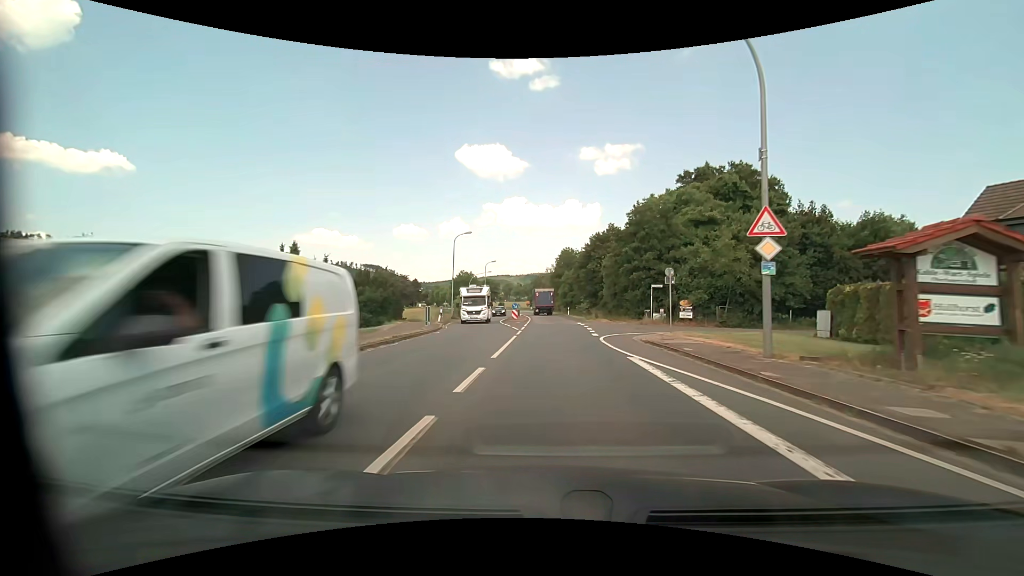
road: primary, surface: asphalt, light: Day
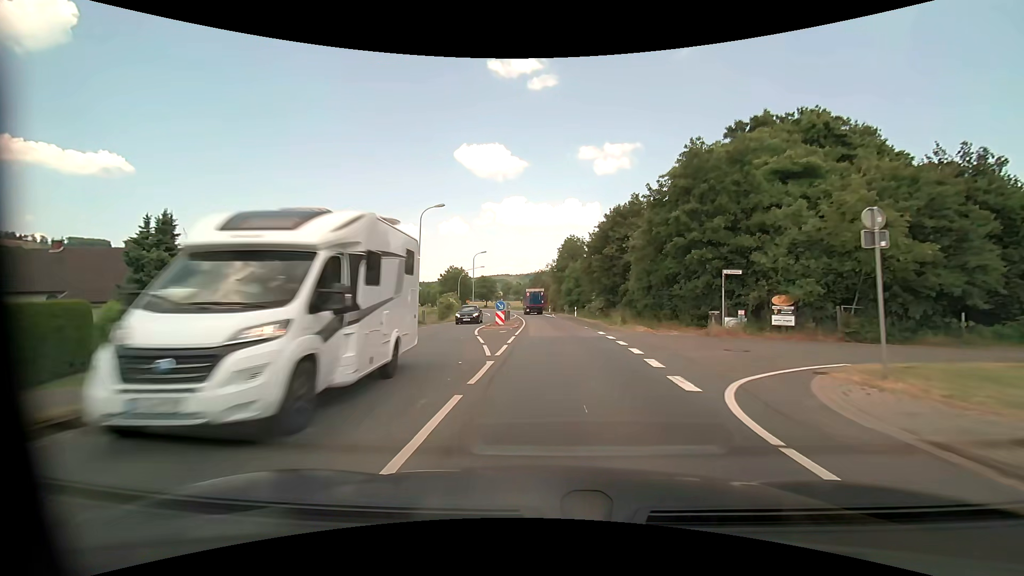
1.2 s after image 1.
(0.0, +14.7) m; 0°
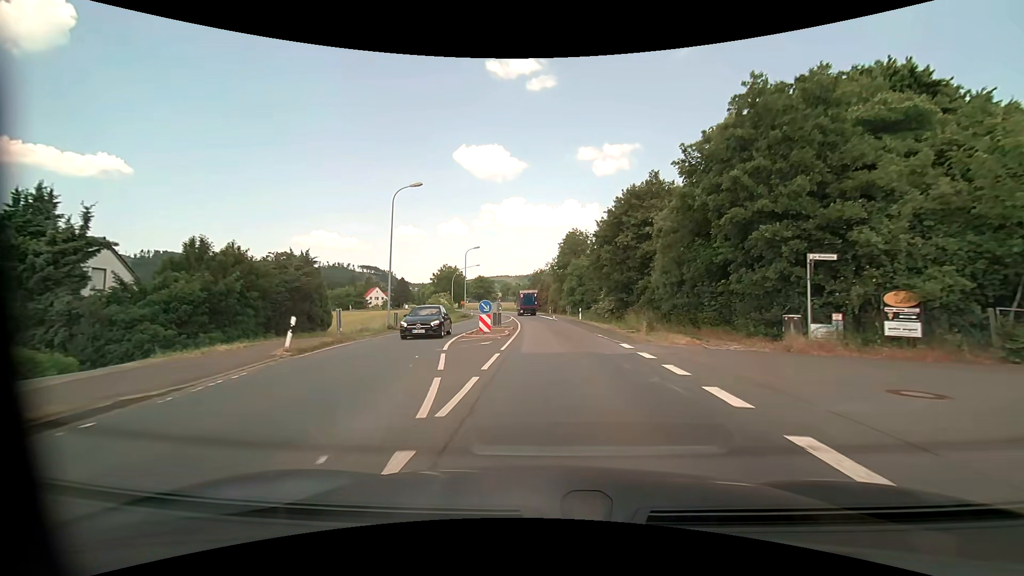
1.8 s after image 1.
(0.0, +7.2) m; 0°
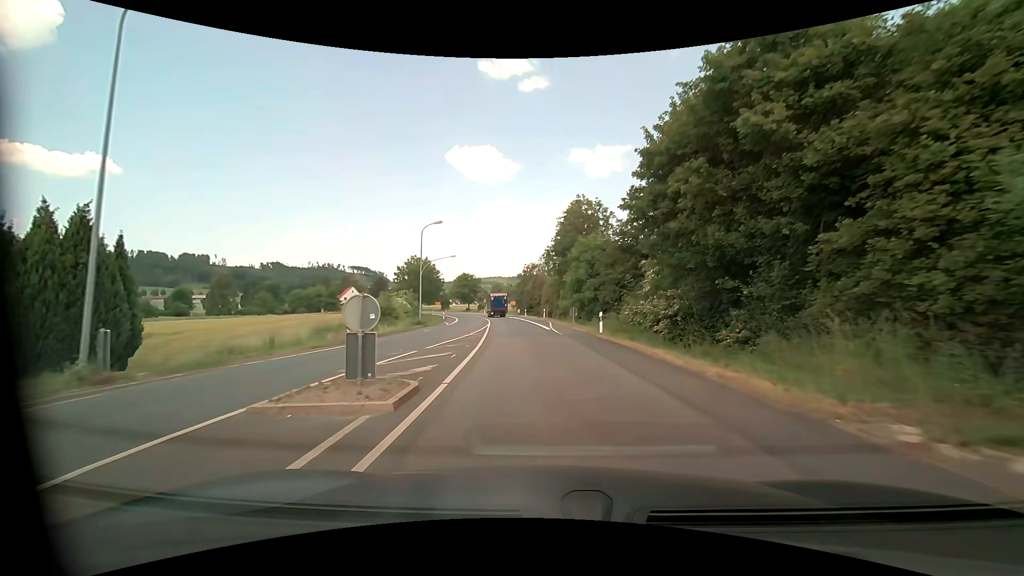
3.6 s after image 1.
(+0.1, +20.8) m; +1°
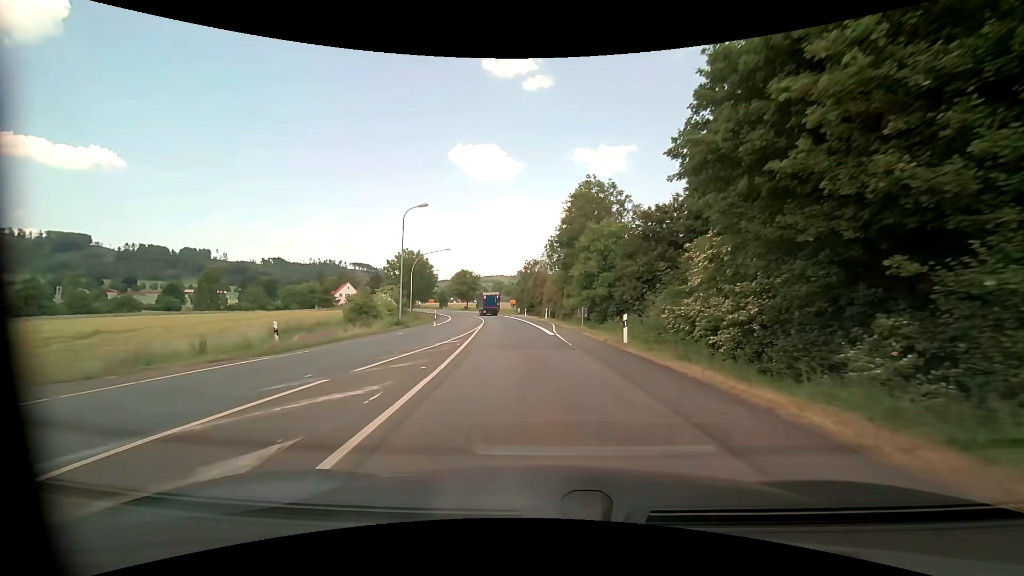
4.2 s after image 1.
(0.0, +6.8) m; 0°
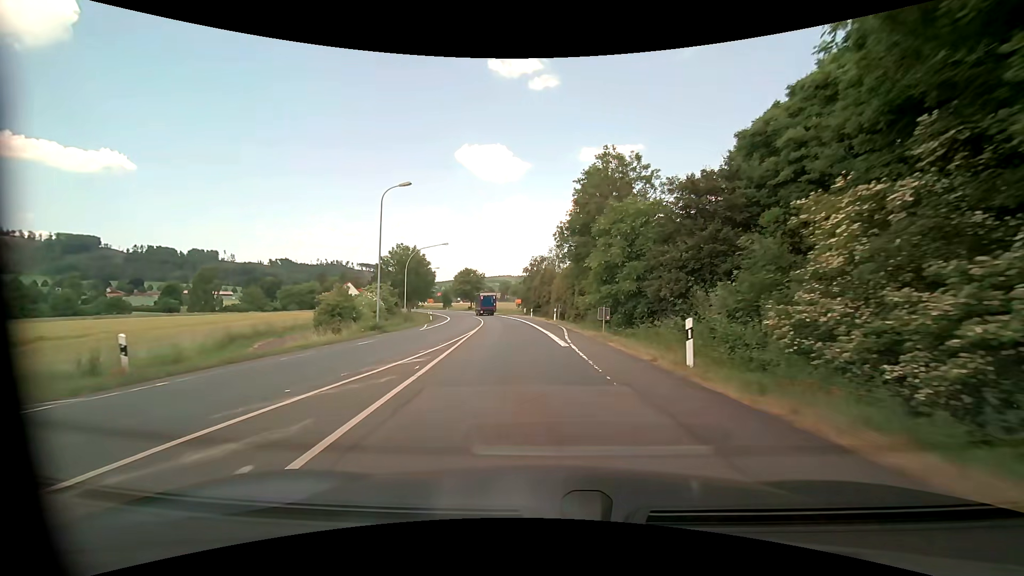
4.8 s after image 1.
(-0.1, +6.9) m; -1°
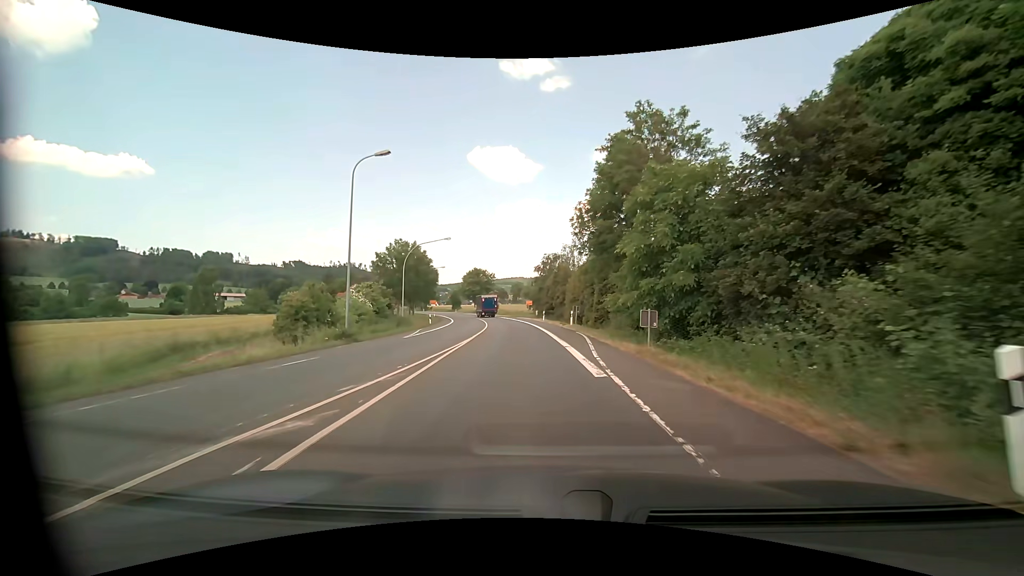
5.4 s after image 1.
(-0.1, +7.0) m; -2°
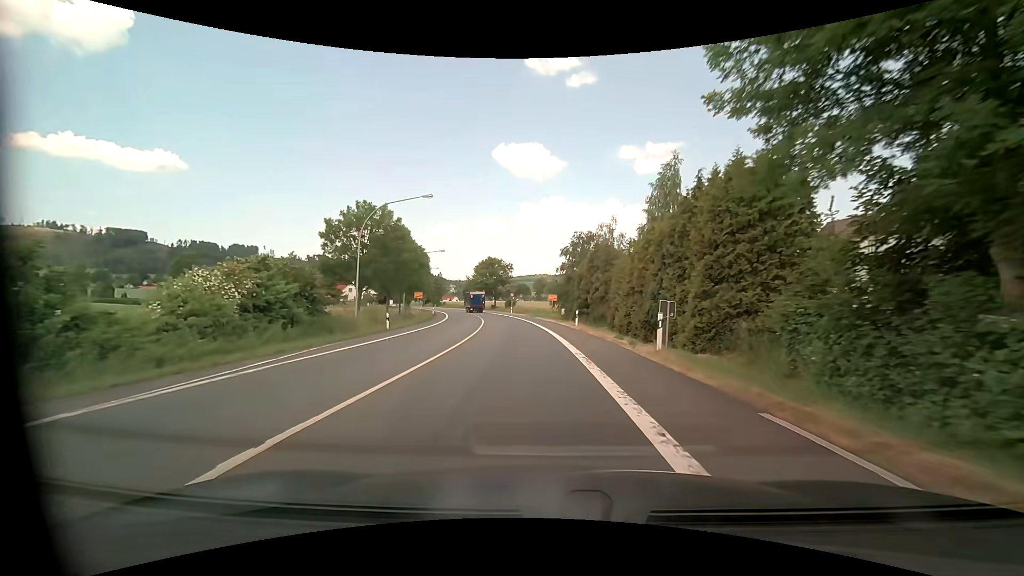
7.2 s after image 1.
(-0.5, +21.5) m; -3°
(0, +10) (-1, +20) (-1, +30) (-2, +40) (-4, +50) (-5, +60) (-7, +70) (-9, +79) (-11, +89) (-14, +99) m
